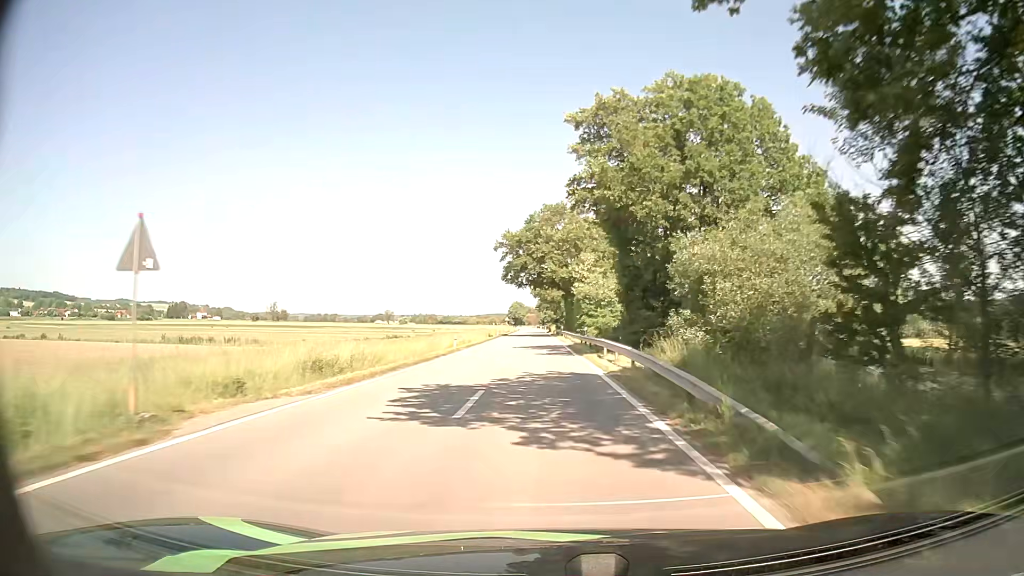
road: tertiary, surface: asphalt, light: Day
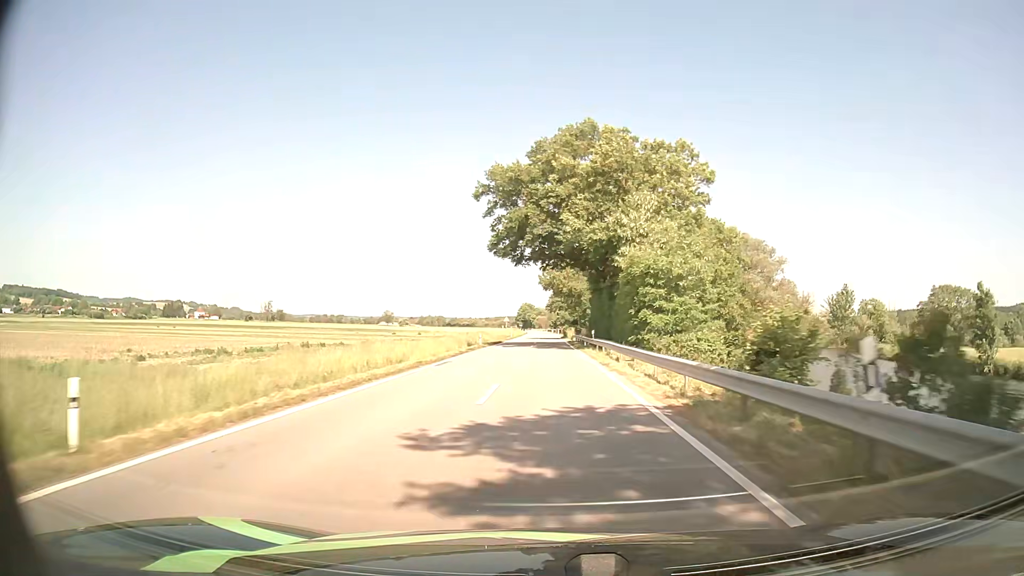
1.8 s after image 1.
(-0.4, +34.3) m; -1°
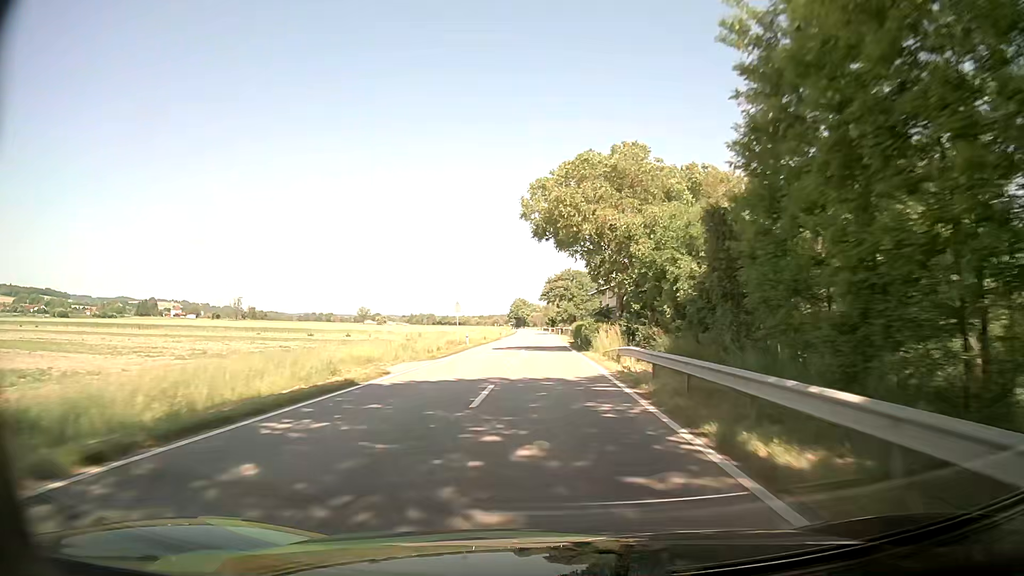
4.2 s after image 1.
(0.0, +49.1) m; +1°
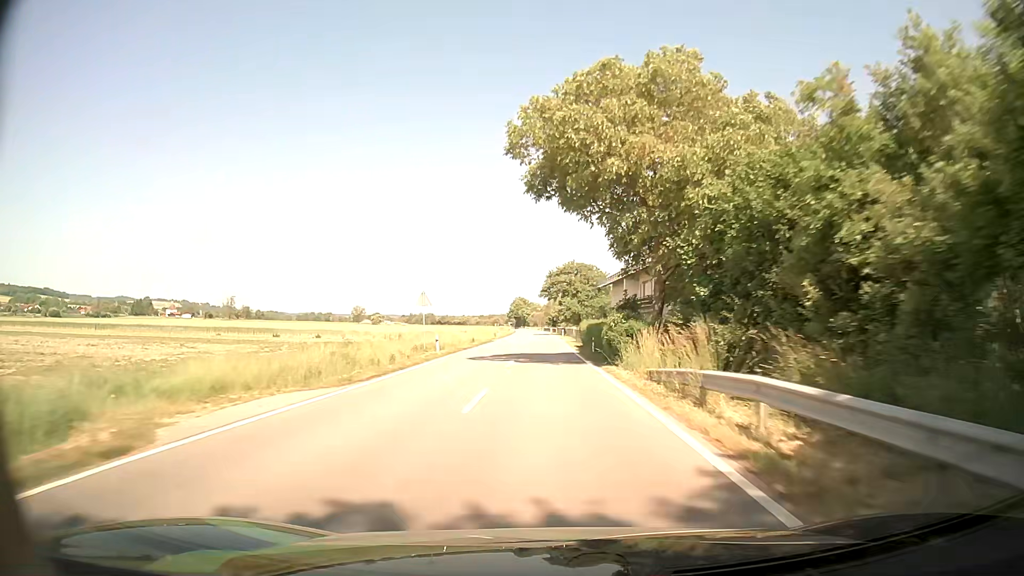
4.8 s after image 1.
(0.0, +12.7) m; 0°
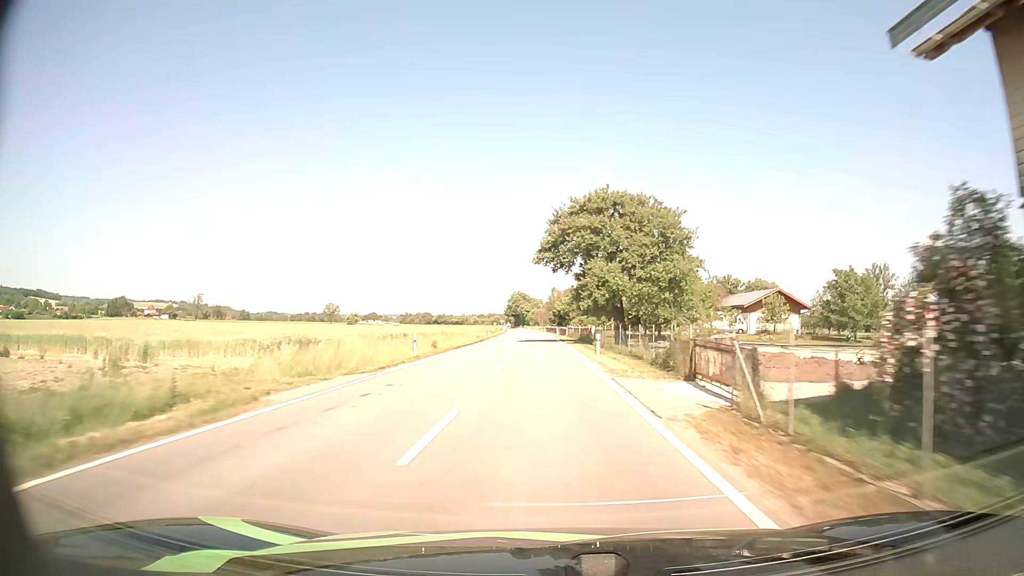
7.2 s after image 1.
(-0.3, +52.3) m; 0°
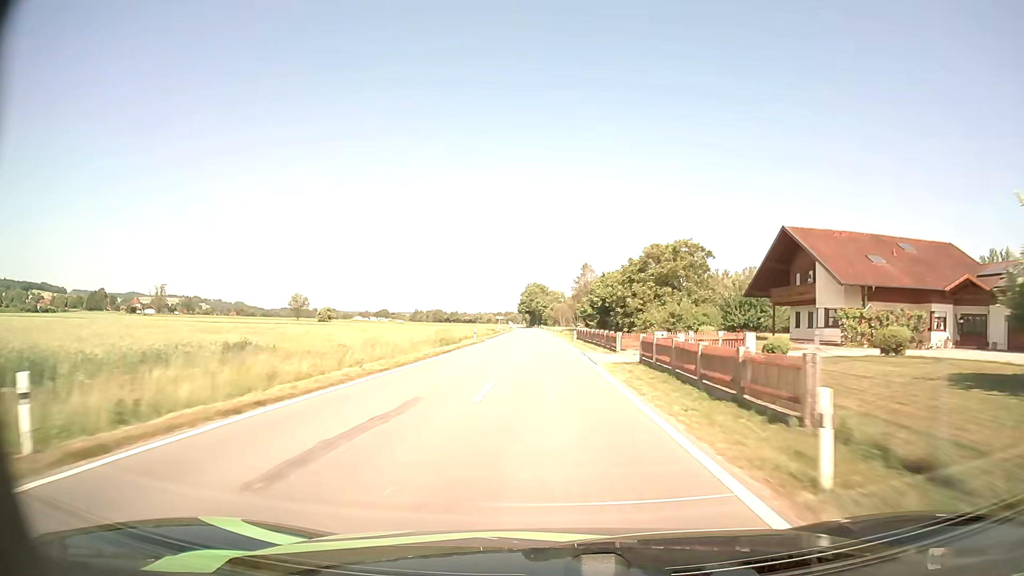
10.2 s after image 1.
(-1.1, +67.0) m; -2°
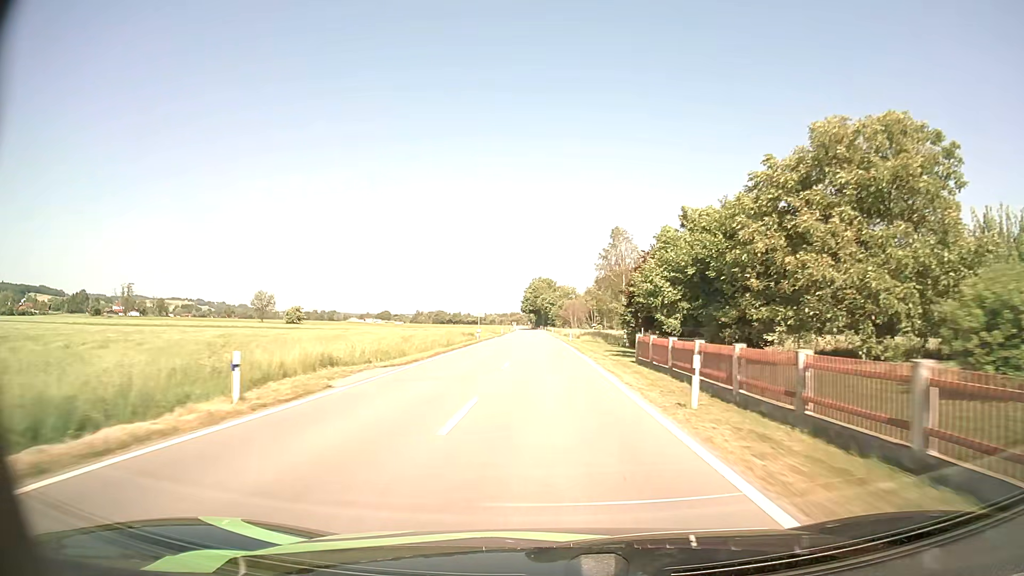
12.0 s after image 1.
(-0.1, +39.4) m; -1°
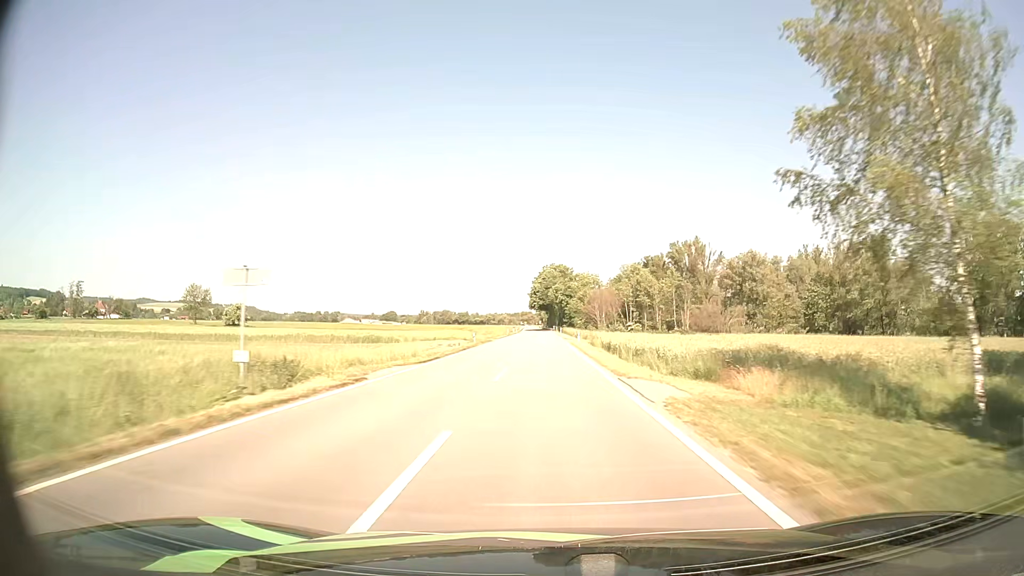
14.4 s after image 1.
(-0.5, +52.1) m; -1°
(0, +10) (0, +20) (0, +30) (0, +40) (0, +50) (0, +60) (0, +70) (0, +80) (0, +90) (-1, +100) m
